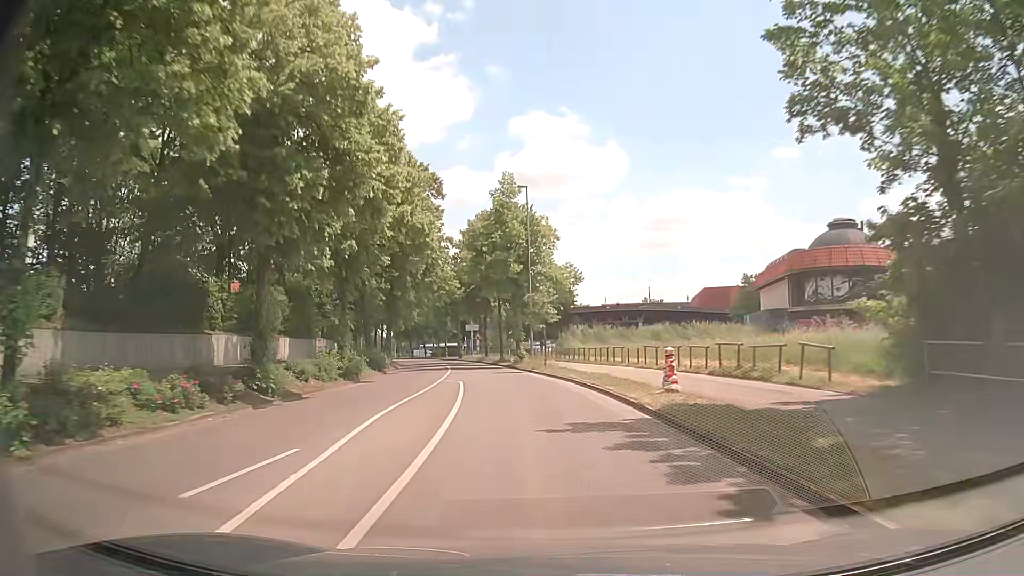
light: Day
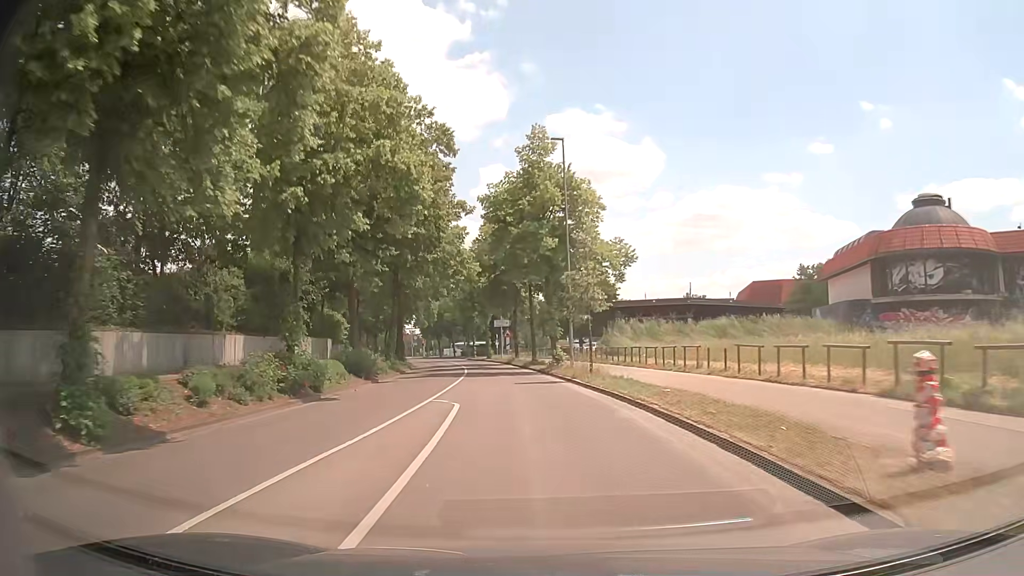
(-0.3, +9.5) m; -3°
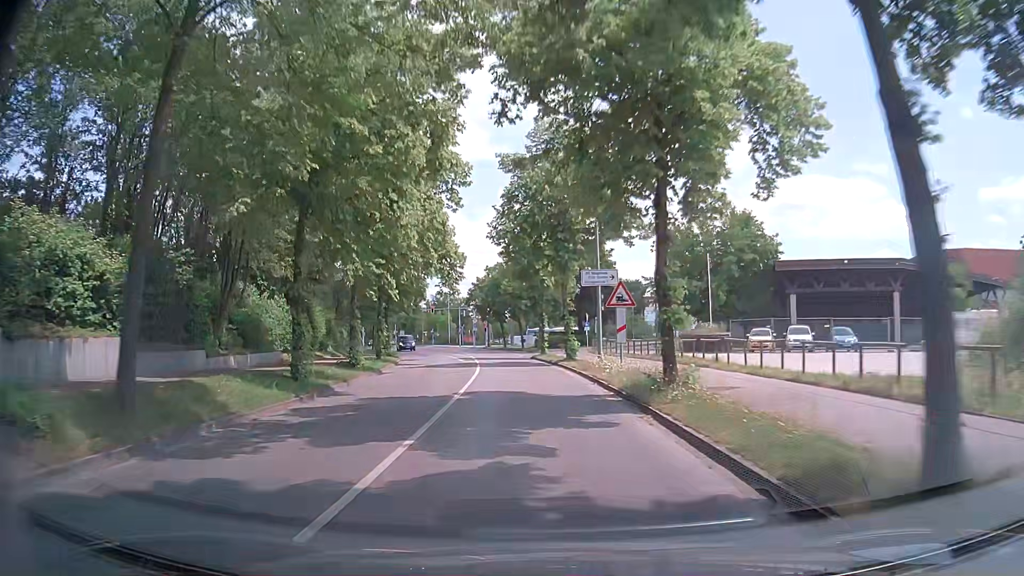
(-2.8, +36.7) m; -8°
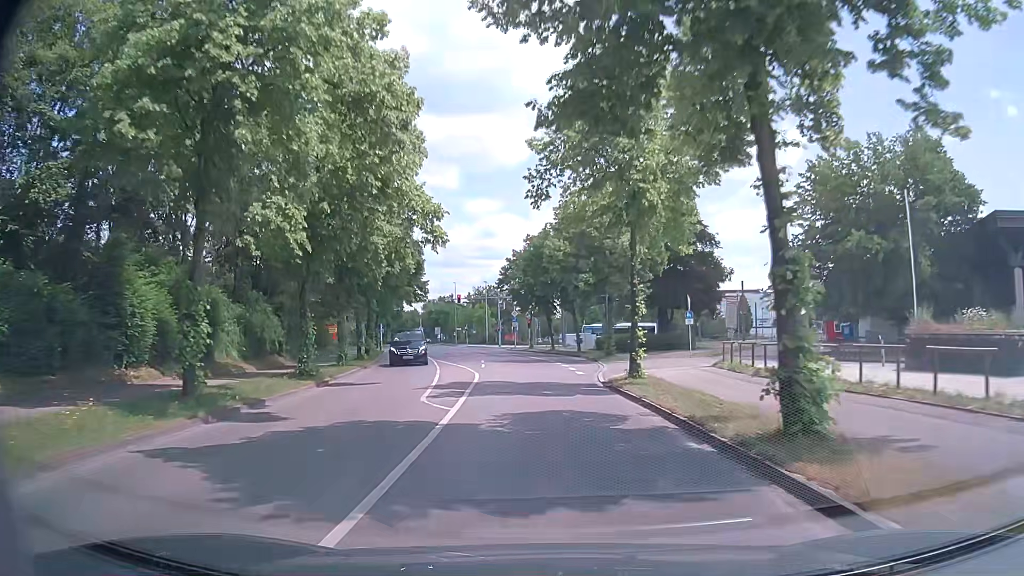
(-0.9, +24.1) m; -4°
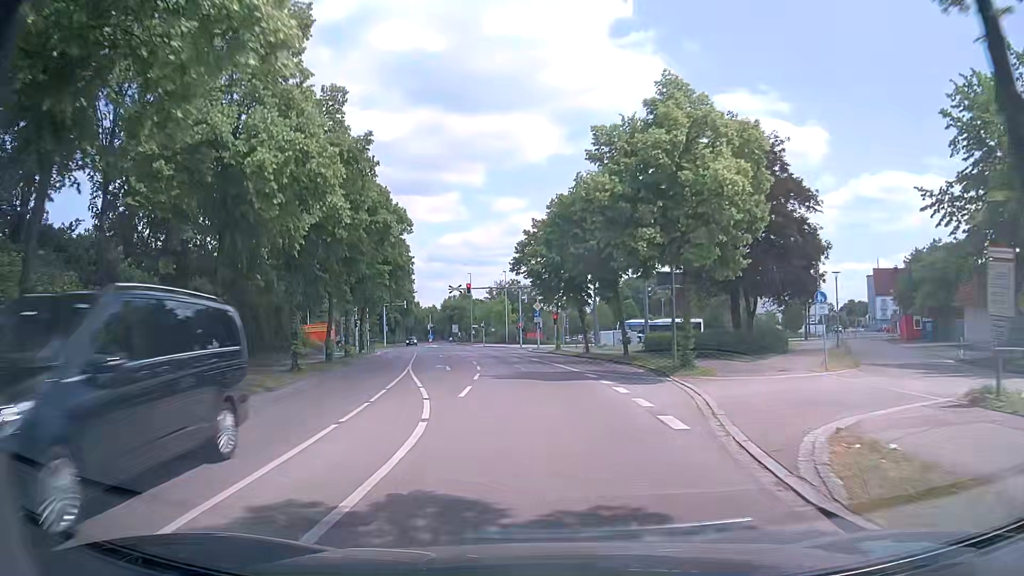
(-0.3, +14.5) m; -3°
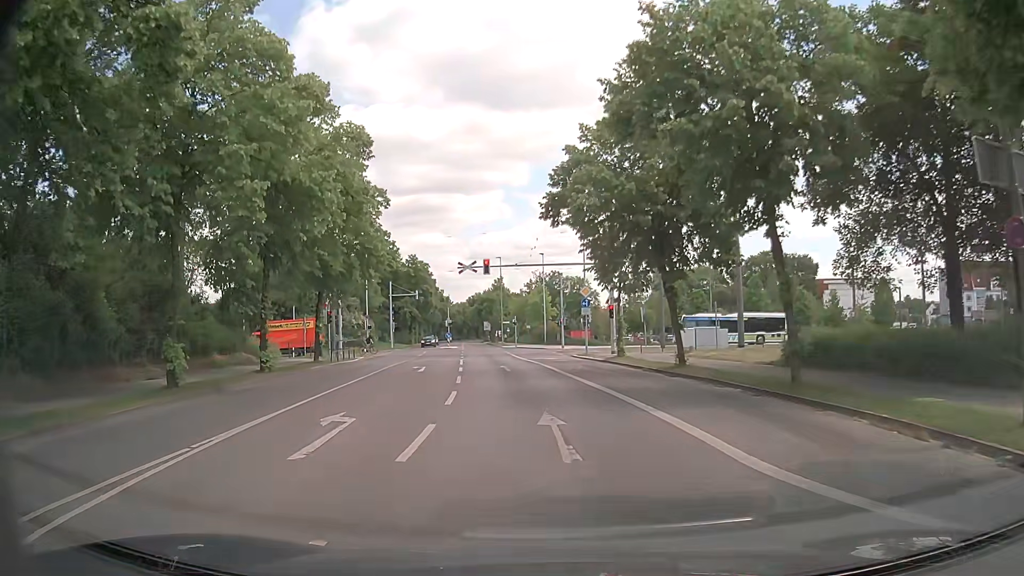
(-0.4, +19.2) m; -3°
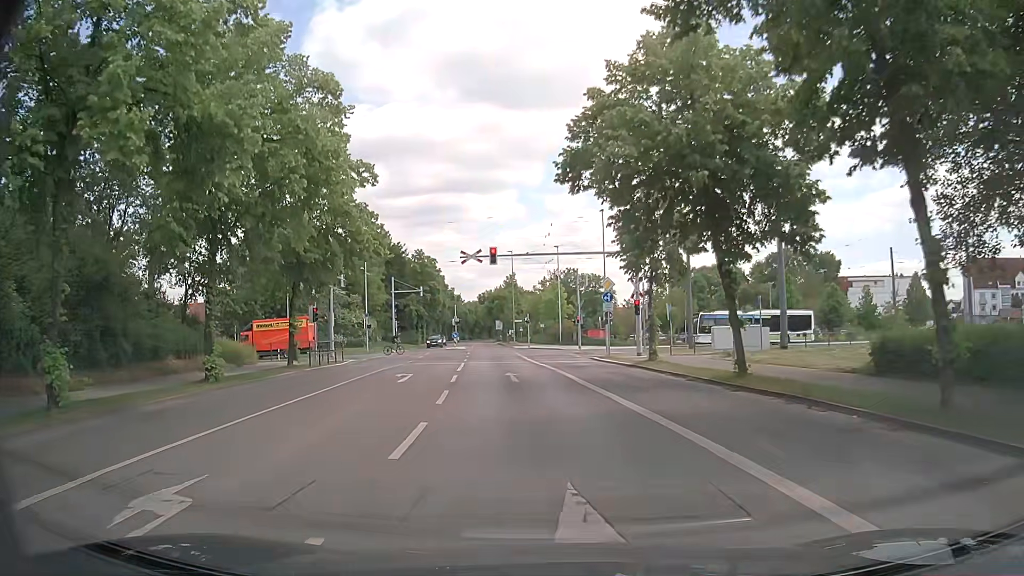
(0.0, +5.7) m; -1°
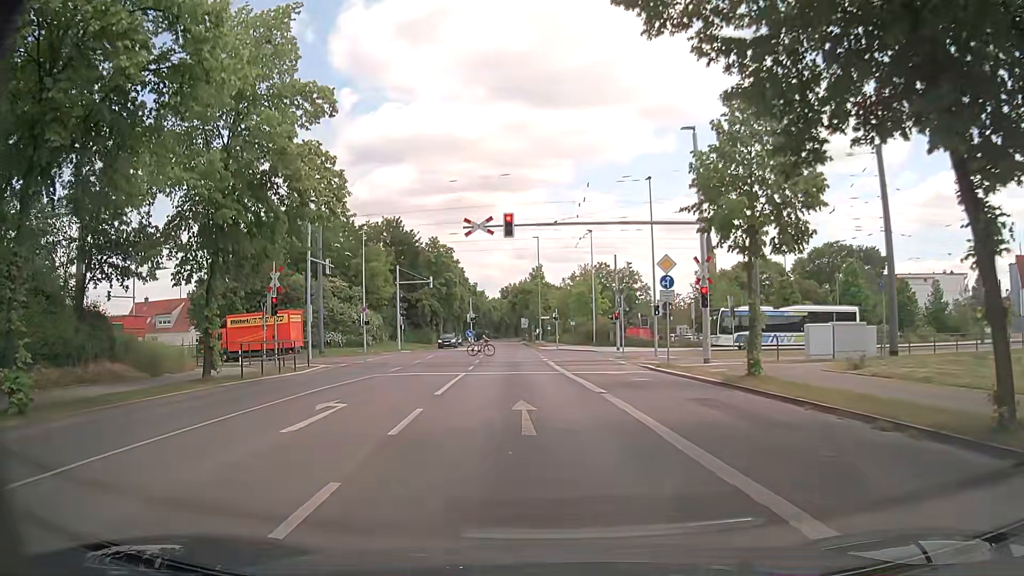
(-0.3, +10.2) m; -2°
(0, +10) (-1, +20) (-2, +30) (-2, +40) (-3, +50) (-4, +60) (-4, +70) (-5, +80) (-6, +90) (-7, +100) m
